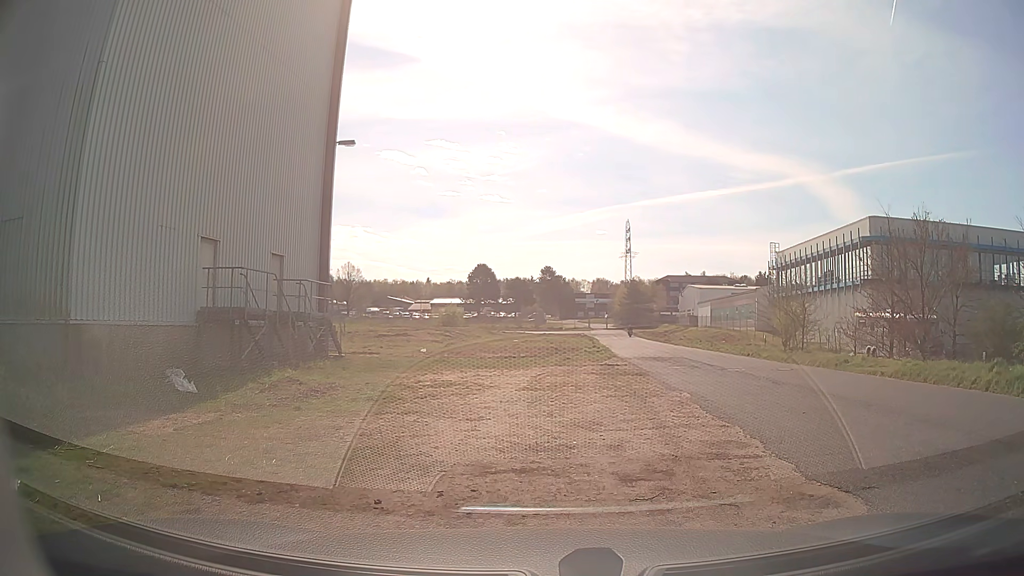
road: service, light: Day
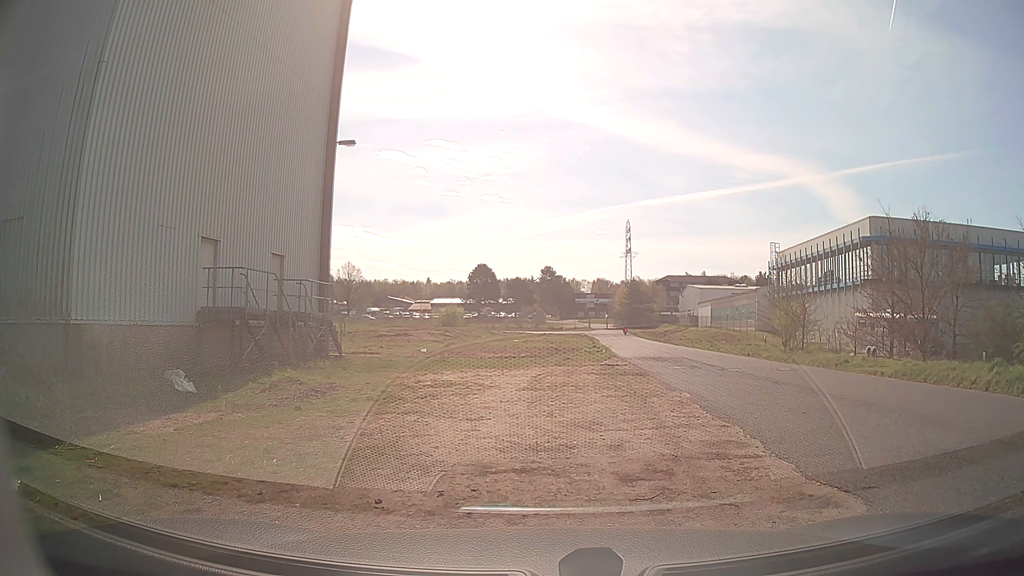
(0.0, +0.1) m; 0°
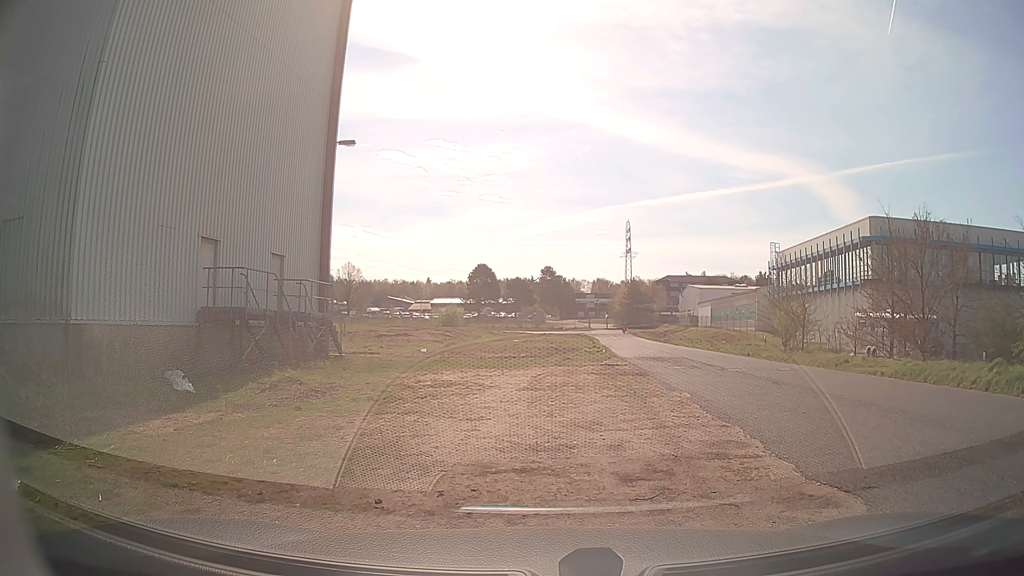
(0.0, 0.0) m; 0°
